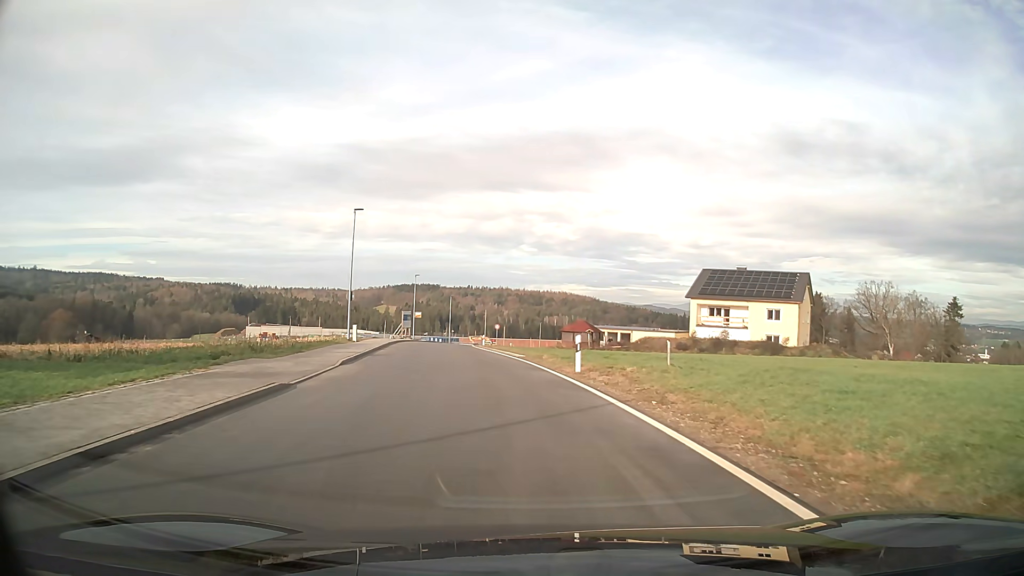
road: unclassified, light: Day
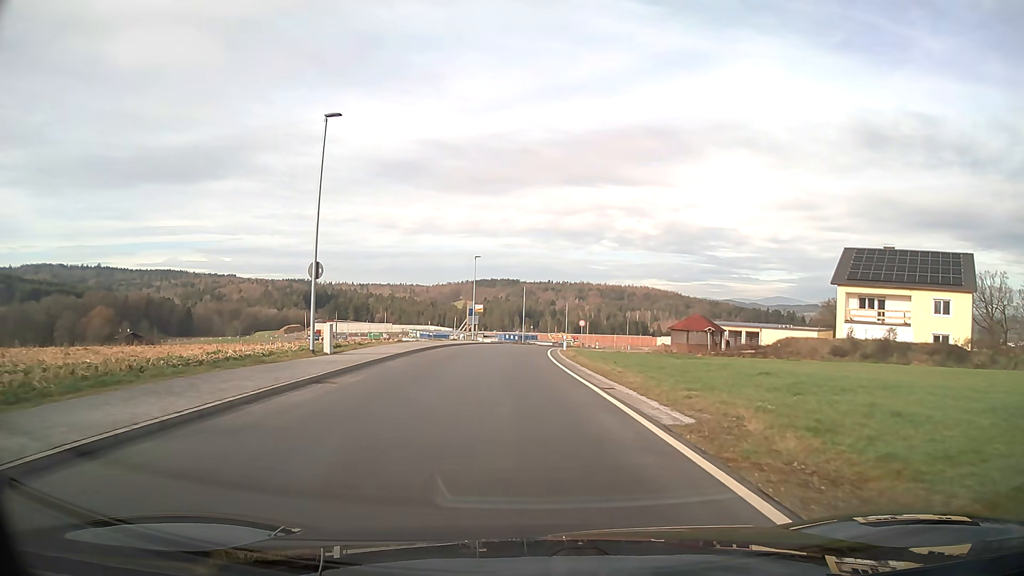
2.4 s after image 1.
(-1.1, +19.6) m; -6°
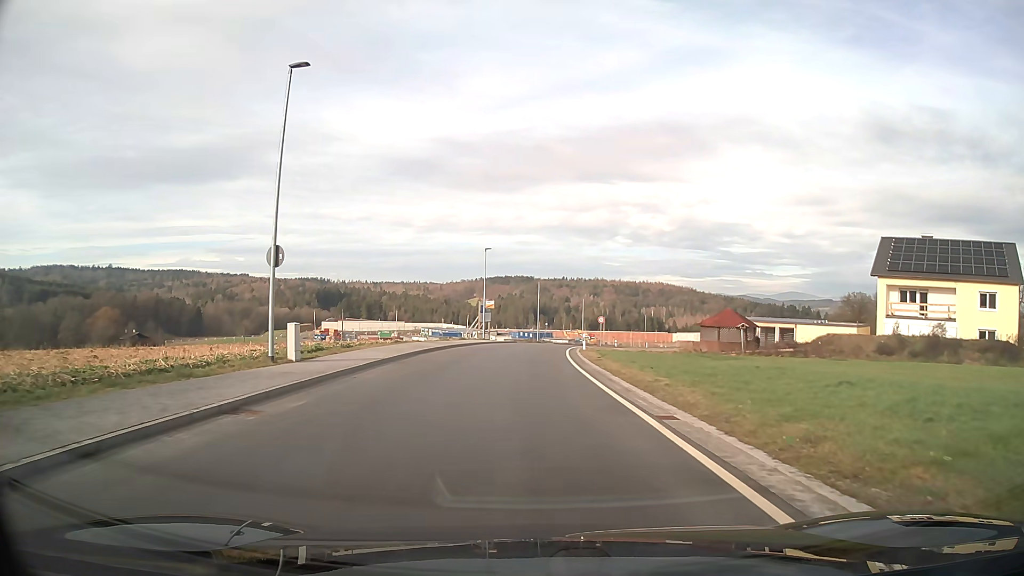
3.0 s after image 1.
(0.0, +4.9) m; -1°
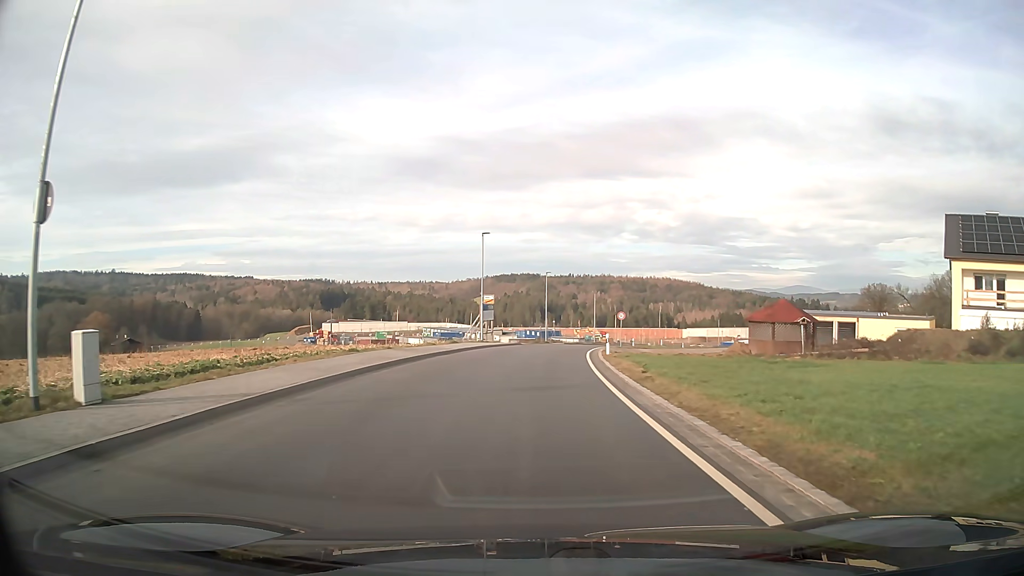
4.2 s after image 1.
(-0.1, +9.8) m; 0°
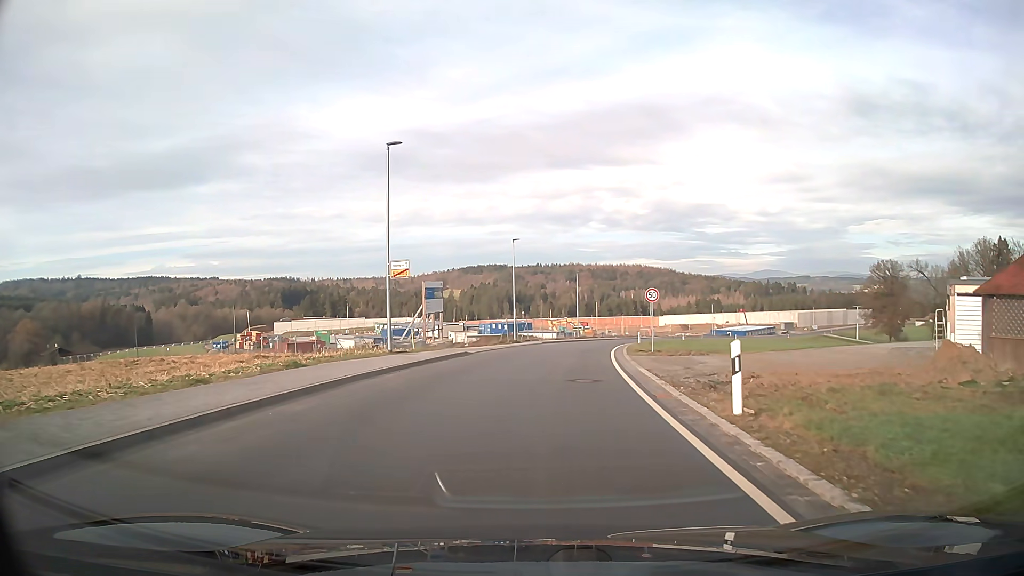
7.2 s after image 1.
(+0.4, +24.6) m; +3°
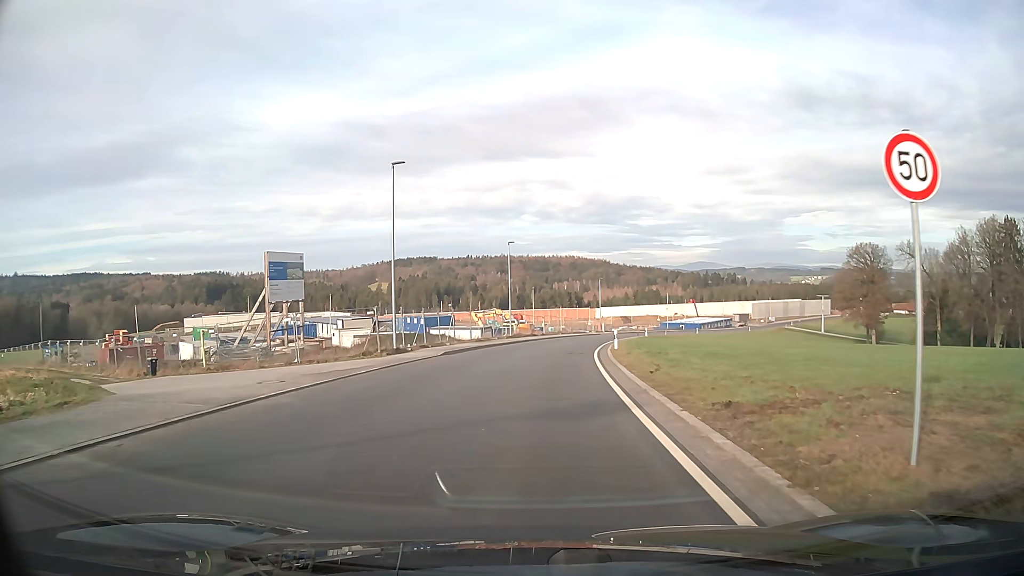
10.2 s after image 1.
(+1.3, +24.5) m; +6°
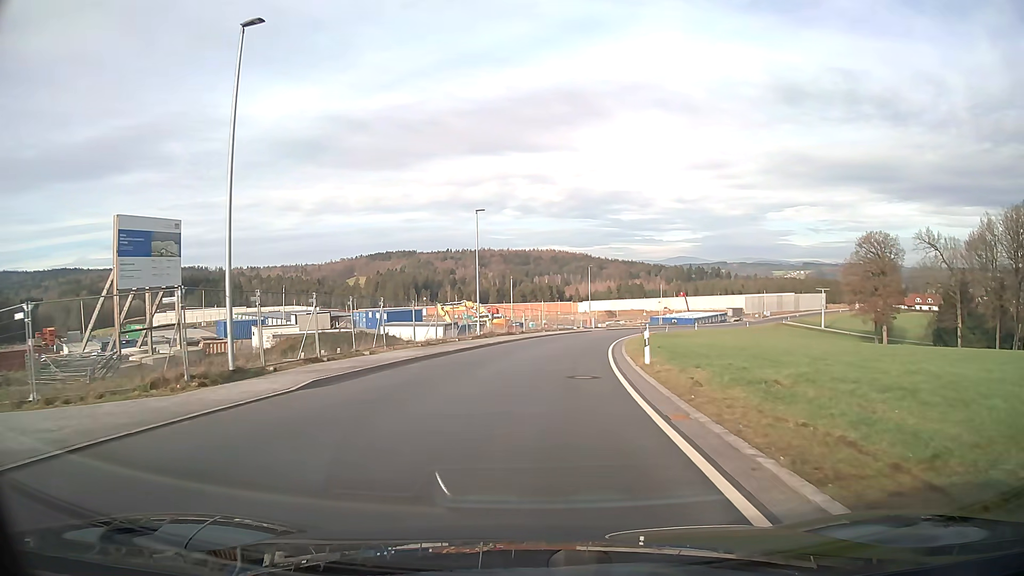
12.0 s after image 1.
(+0.2, +14.6) m; +2°
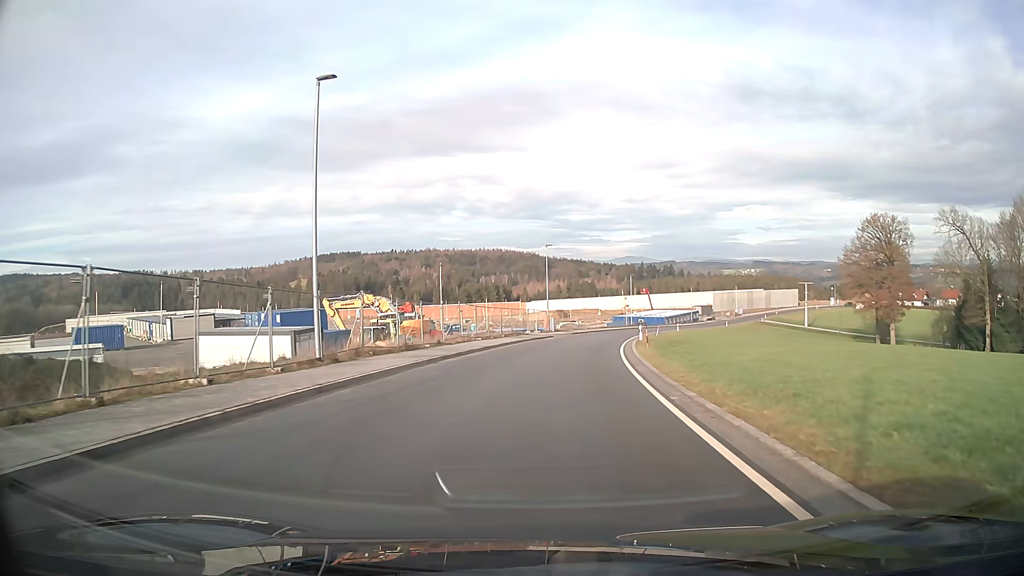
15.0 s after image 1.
(+0.9, +24.6) m; +5°
(0, +10) (+1, +20) (+2, +30) (+3, +40) (+5, +50) (+7, +59) (+10, +69) (+12, +79) (+15, +88) (+19, +98) m
